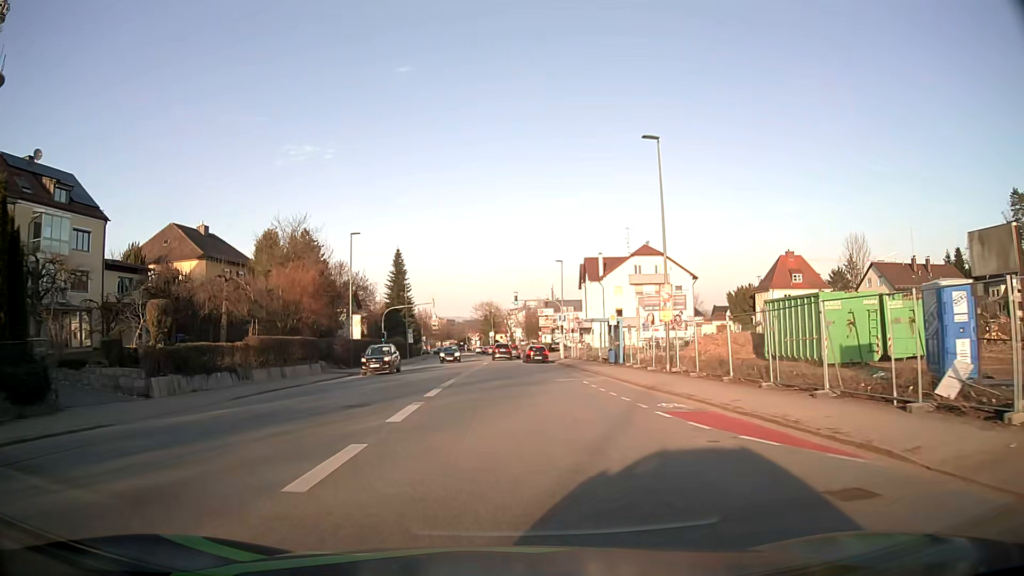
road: tertiary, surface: asphalt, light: Day
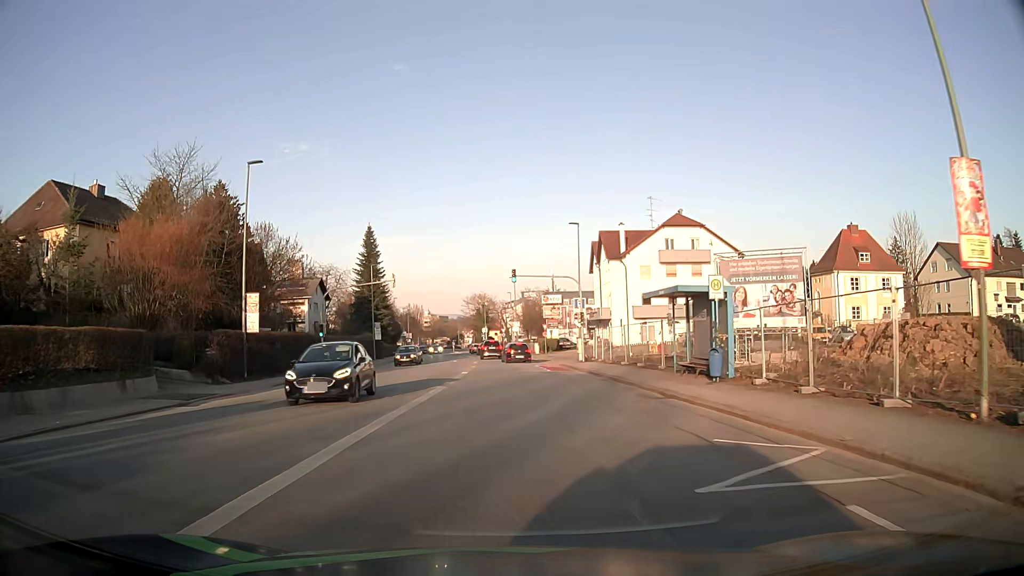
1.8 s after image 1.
(+0.1, +20.7) m; 0°
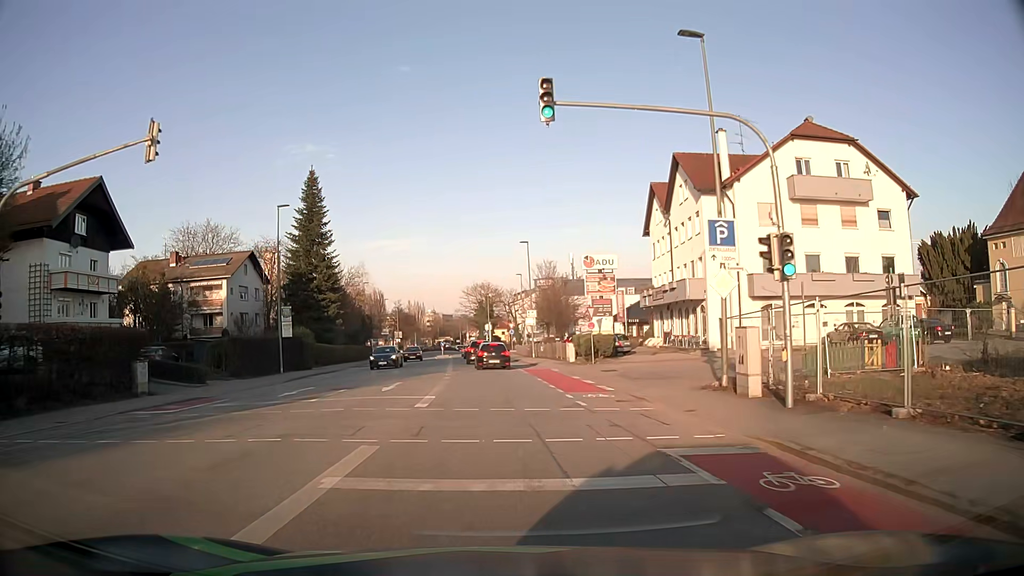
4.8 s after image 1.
(-0.1, +32.4) m; -1°
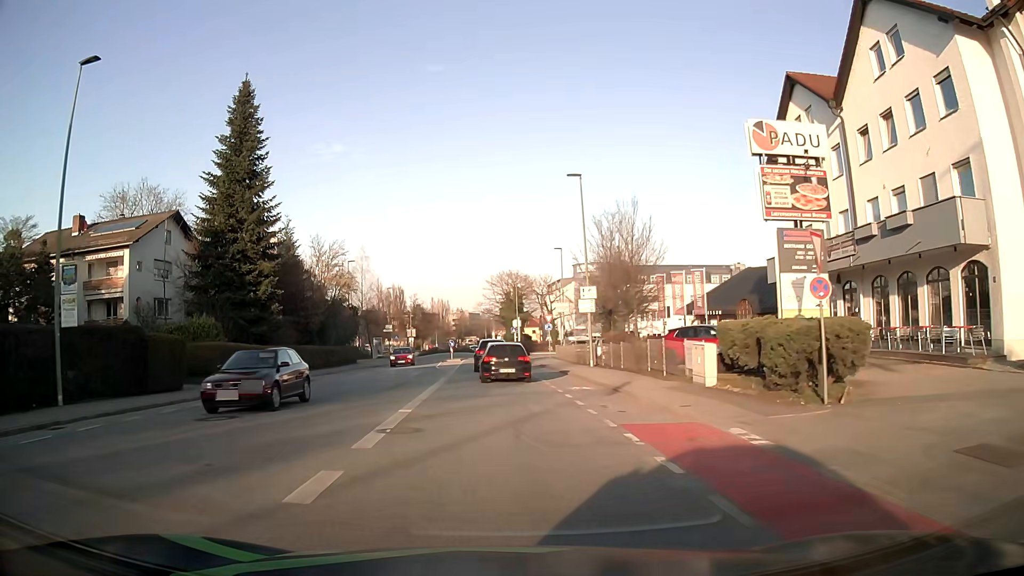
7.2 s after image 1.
(-0.4, +24.1) m; -3°
(0, +10) (0, +20) (-1, +30) (-1, +40) (-1, +50) (-1, +60) (0, +70) (+1, +80) (-1, +90) (-3, +99) m
